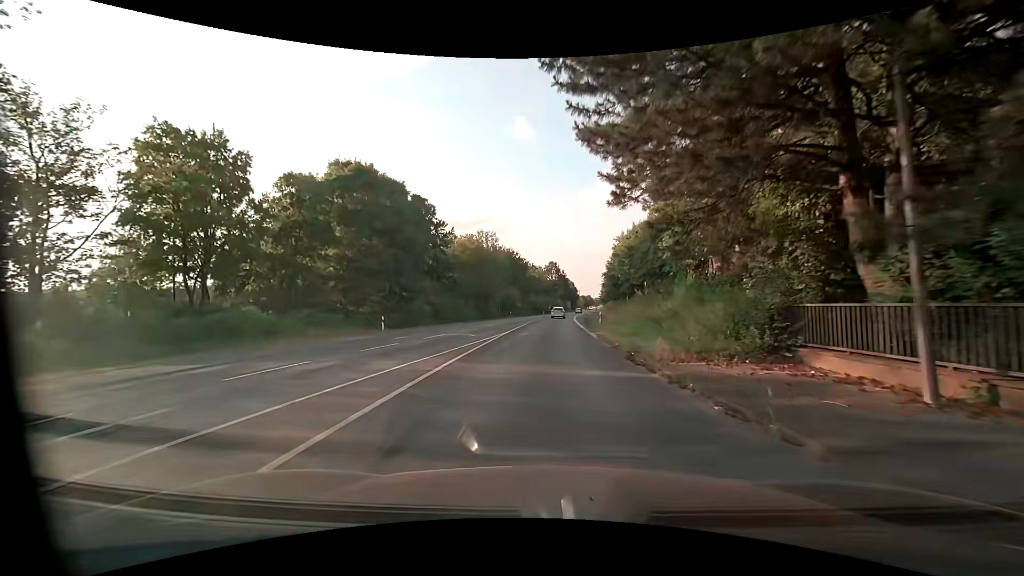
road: primary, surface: asphalt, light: Day
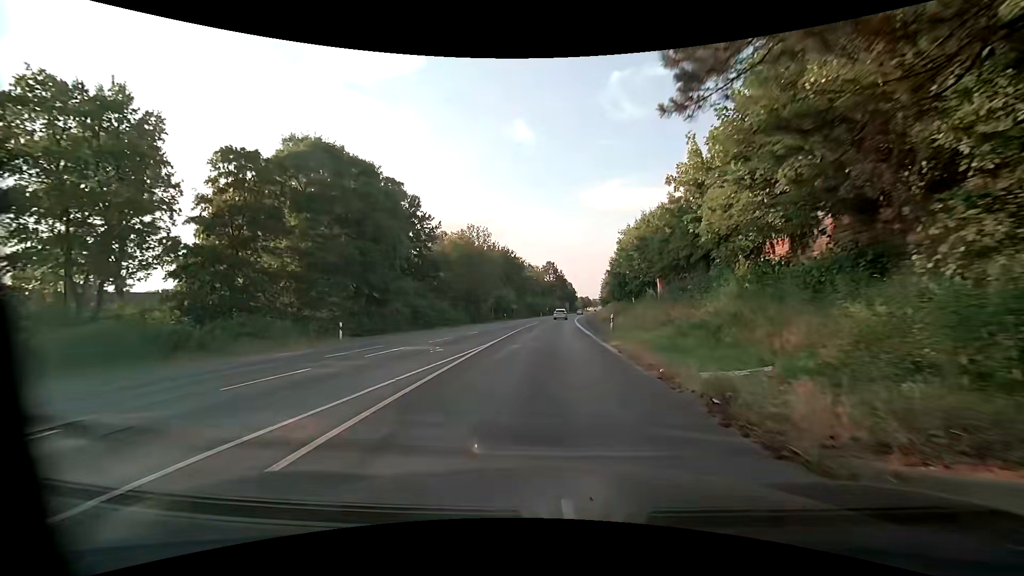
(0.0, +6.9) m; 0°
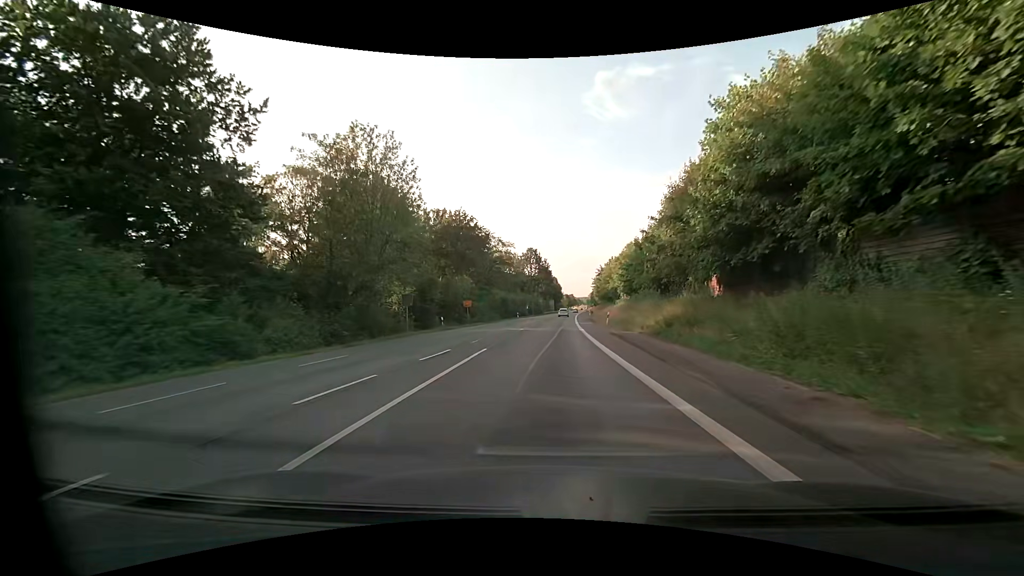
(+0.5, +37.9) m; +1°
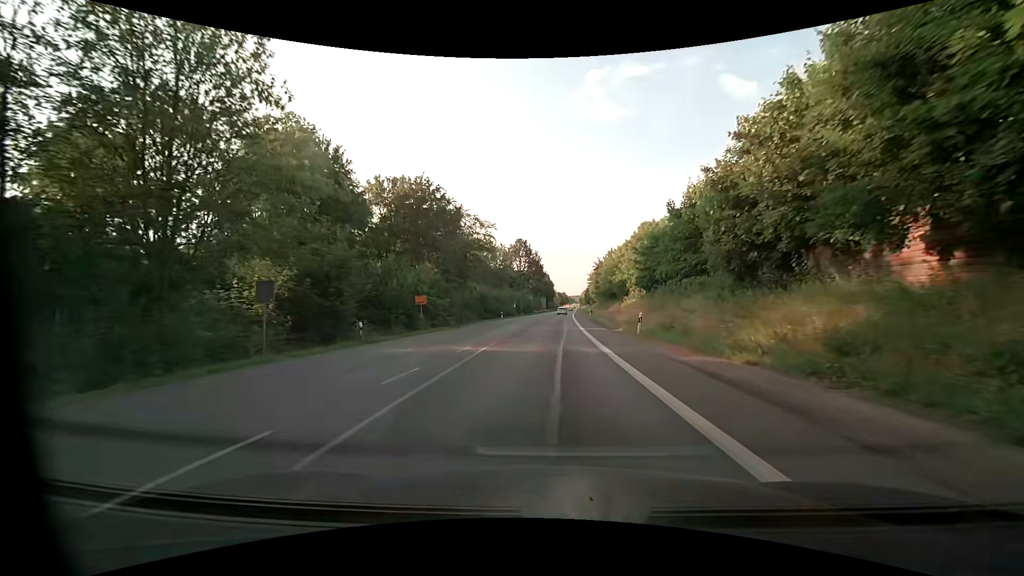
(+0.2, +16.6) m; +1°
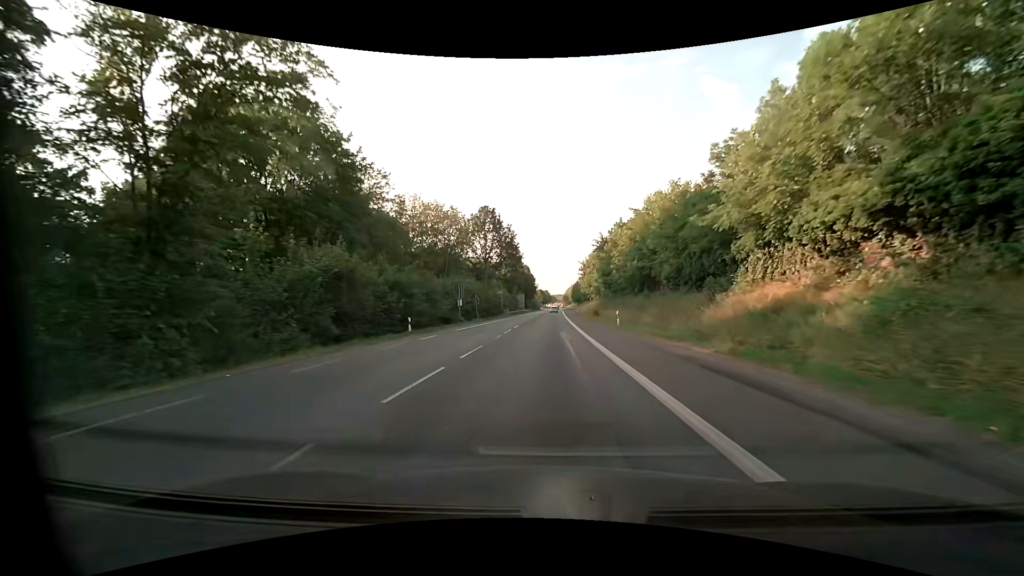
(+0.9, +41.9) m; +3°
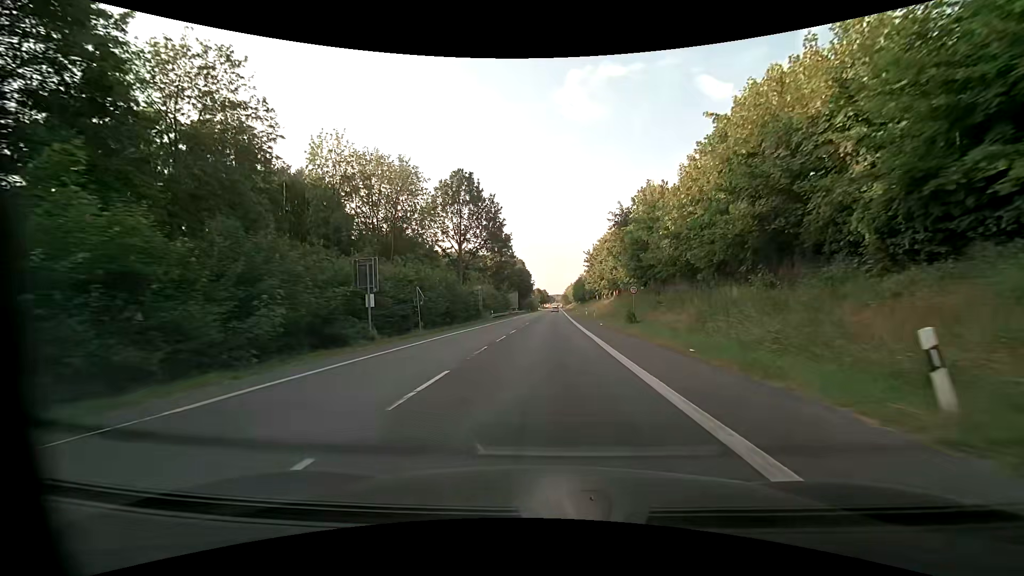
(-0.1, +24.6) m; 0°
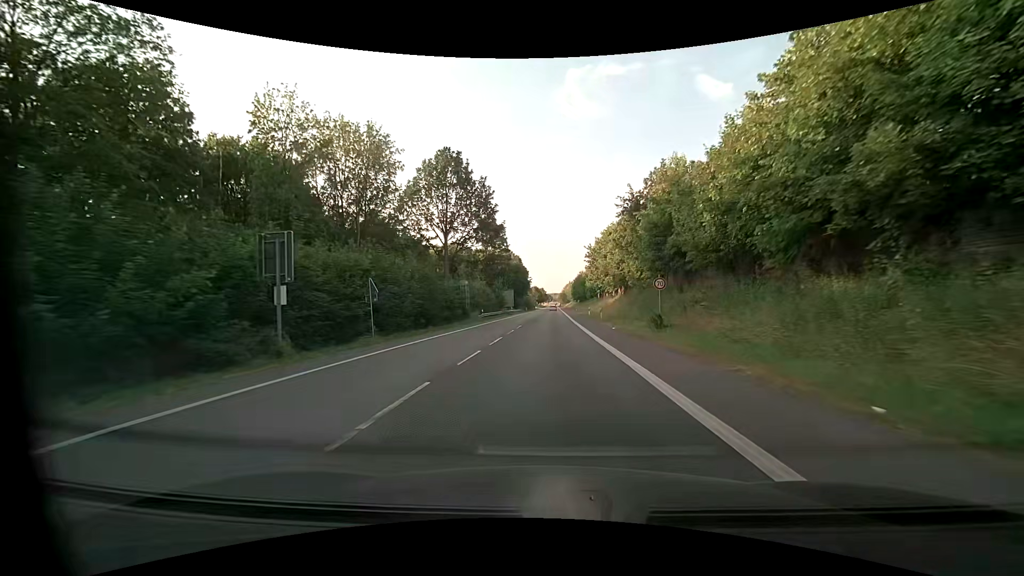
(0.0, +8.1) m; 0°
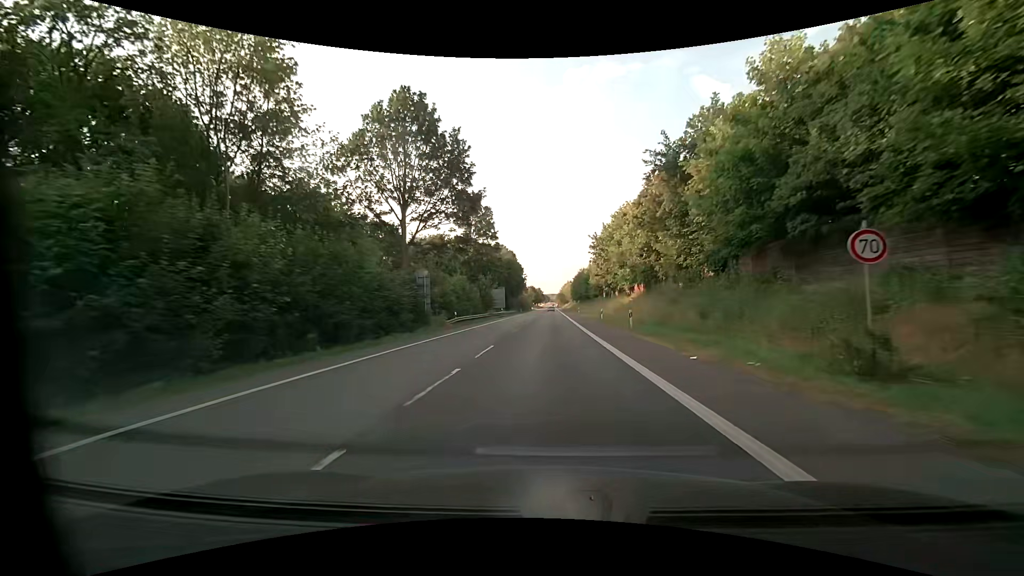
(0.0, +16.2) m; 0°
(0, +10) (0, +20) (0, +30) (+1, +40) (+1, +50) (+1, +60) (+1, +70) (+1, +80) (+2, +90) (+2, +100) m
